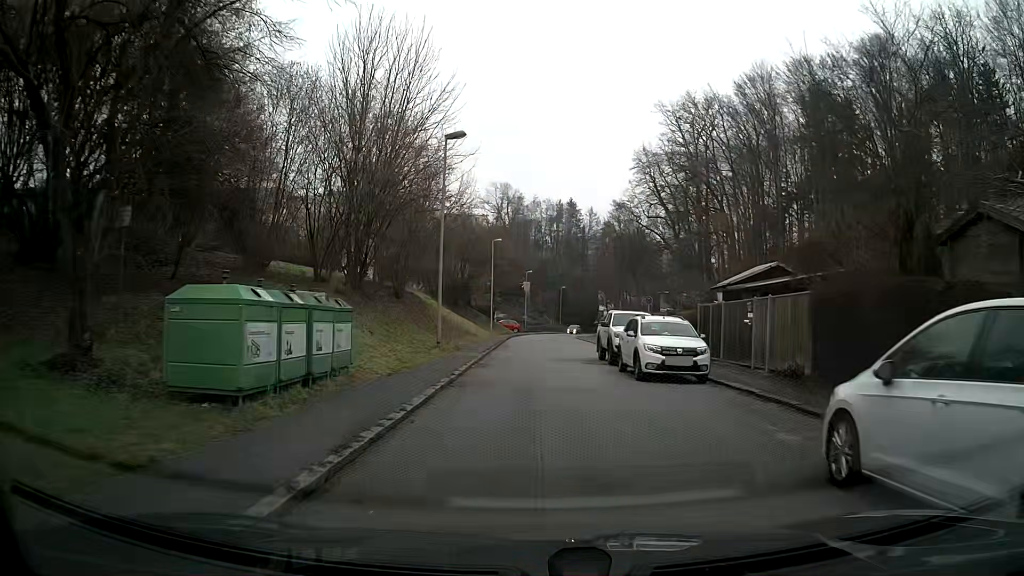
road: residential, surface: asphalt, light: Day
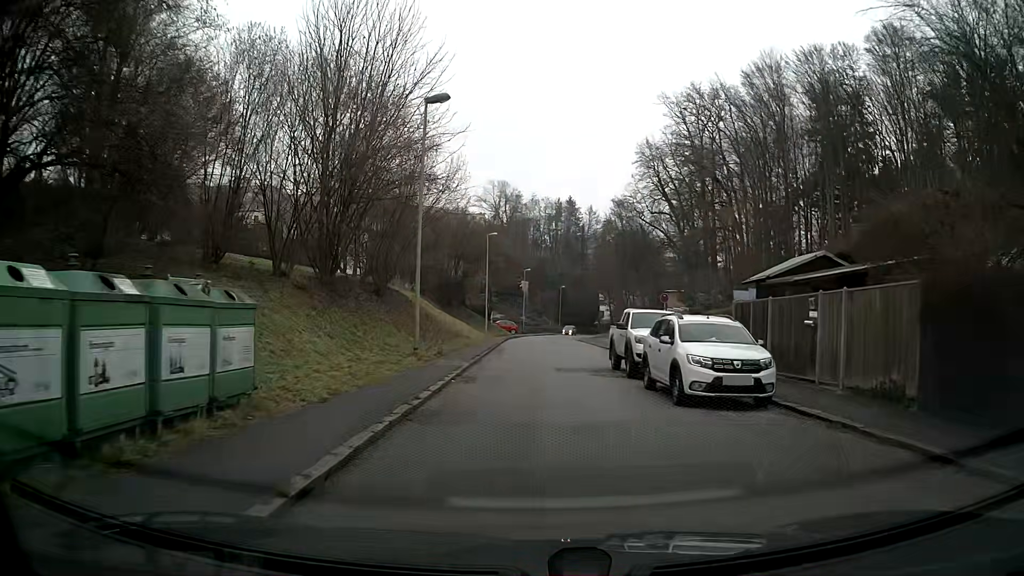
(0.0, +4.5) m; 0°
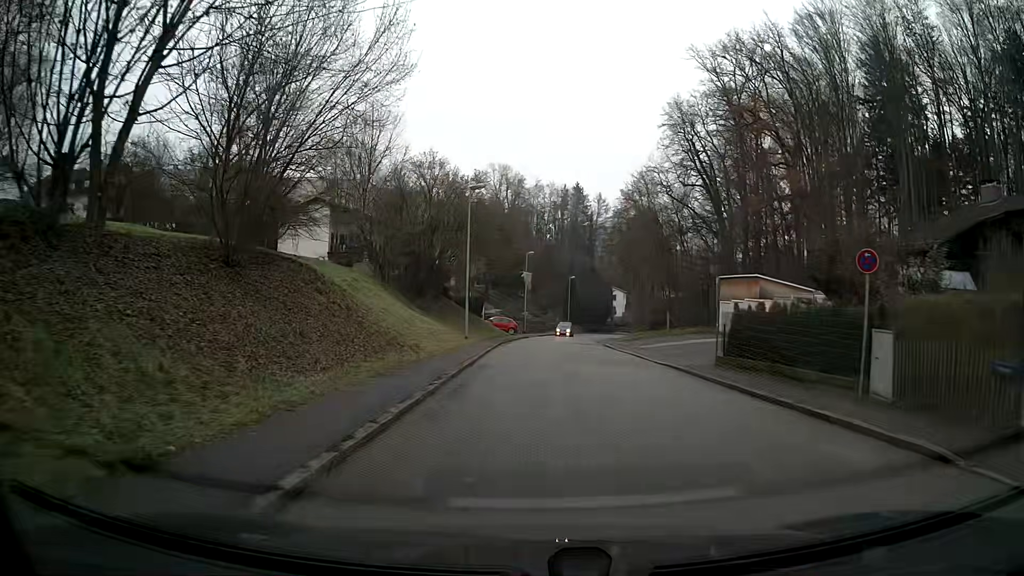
(0.0, +18.1) m; 0°
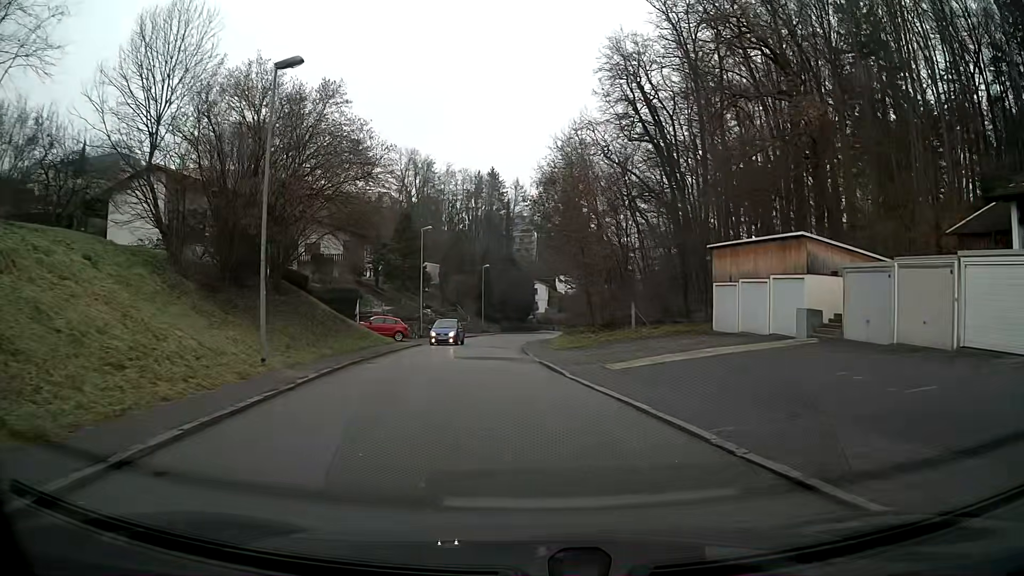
(+1.3, +17.9) m; +6°
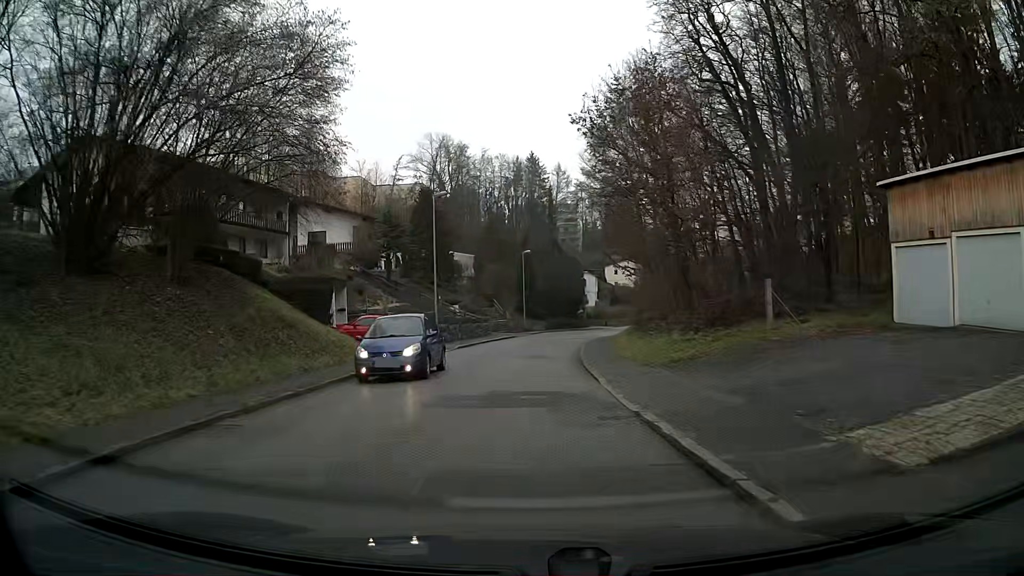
(-0.5, +13.5) m; -4°
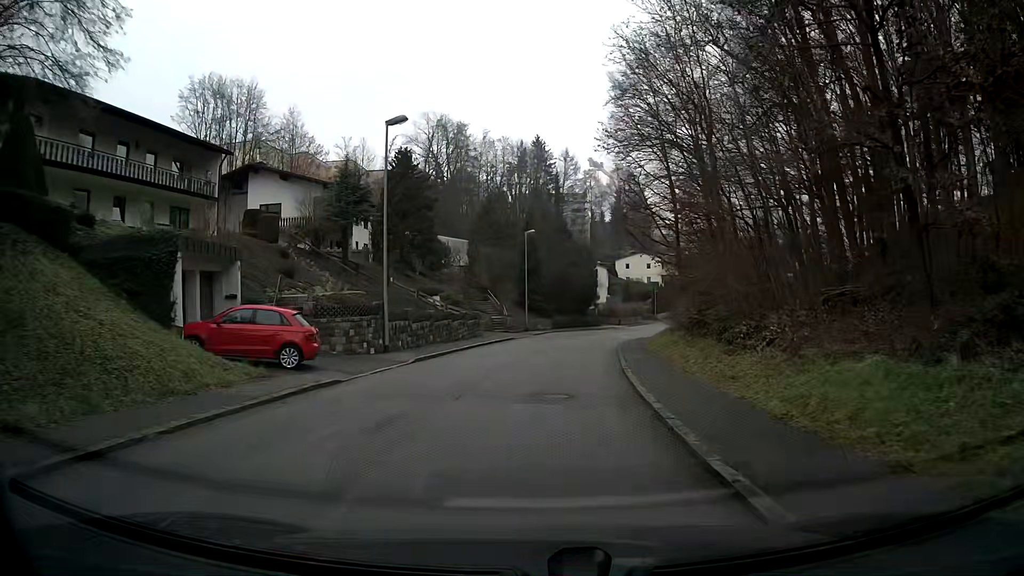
(-0.1, +13.5) m; 0°
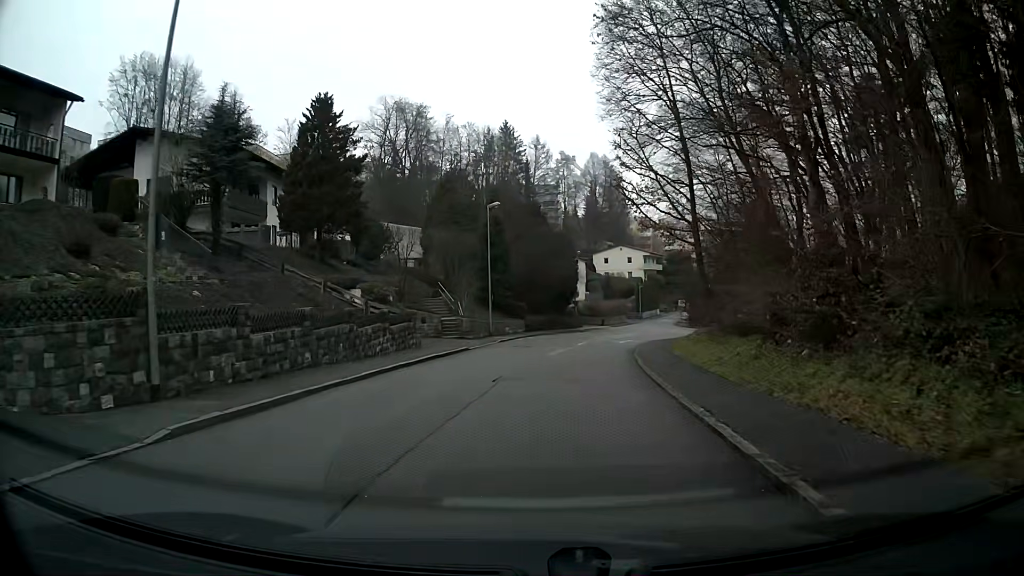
(+0.3, +13.6) m; +3°
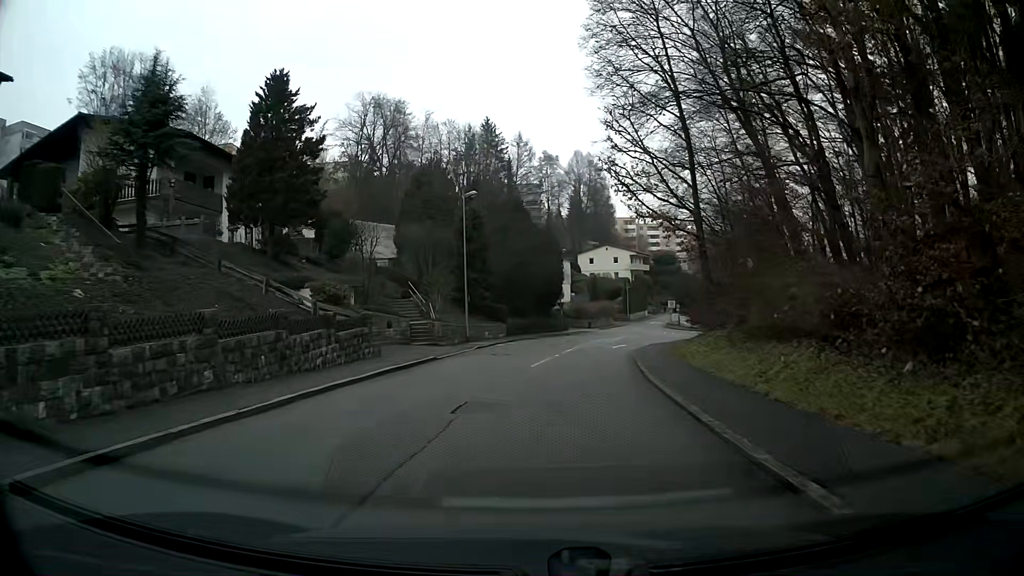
(+0.1, +4.5) m; +1°
(0, +10) (+1, +20) (+3, +30) (+5, +40) (+8, +49) (+12, +58) (+18, +66) (+24, +74) (+32, +81) (+40, +86) m
